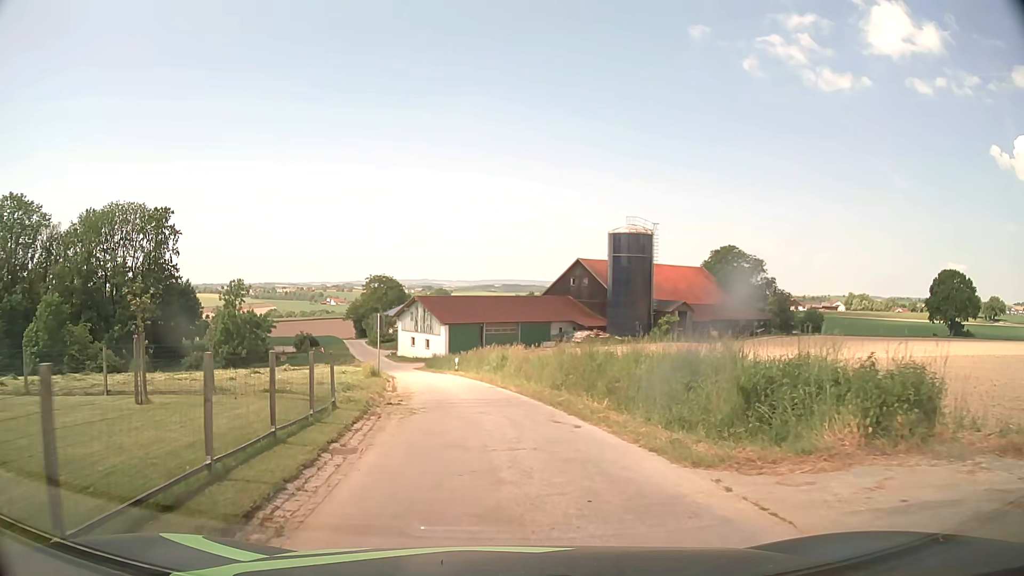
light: Day
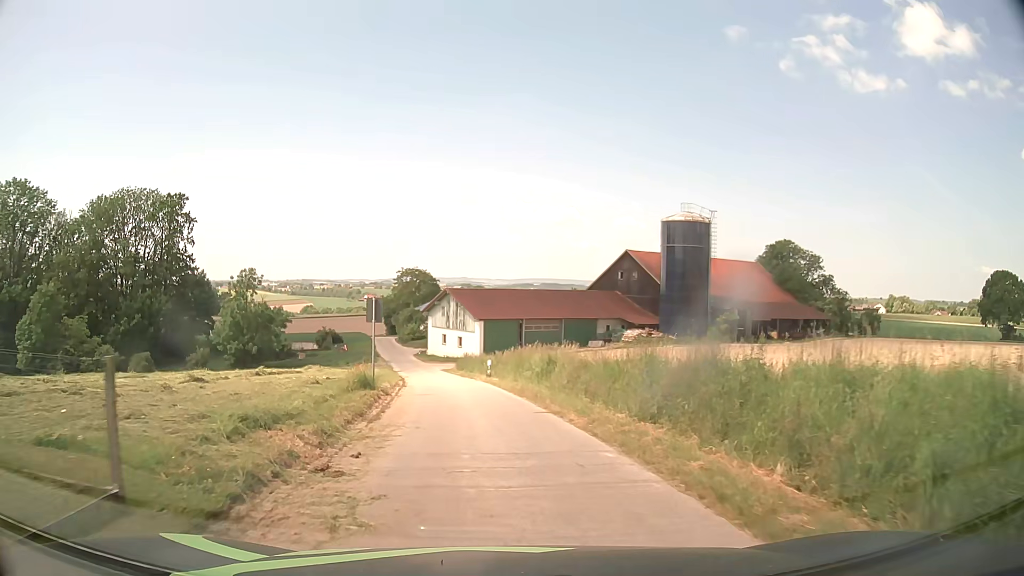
(-0.3, +9.2) m; -3°
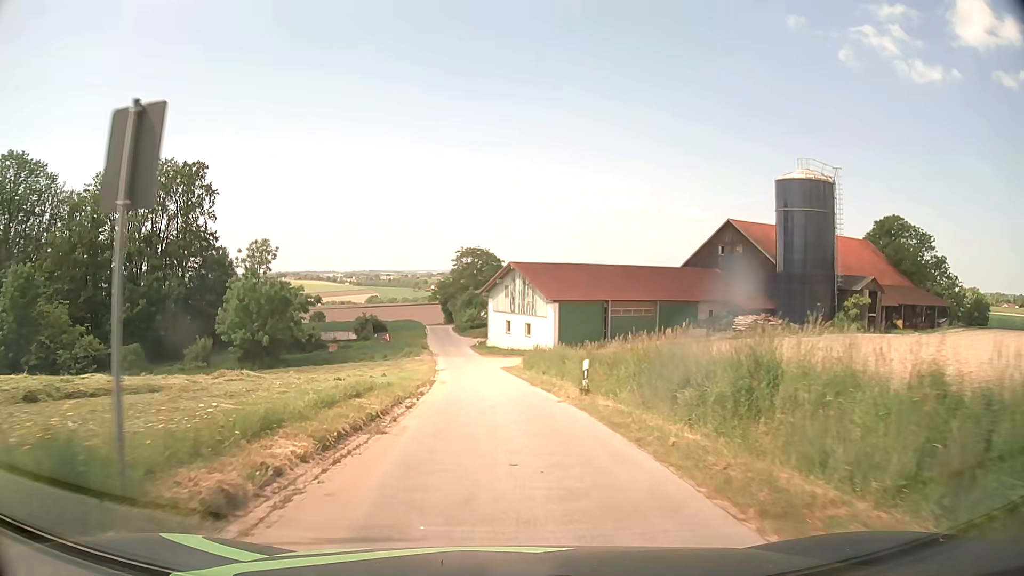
(-0.9, +16.9) m; -6°
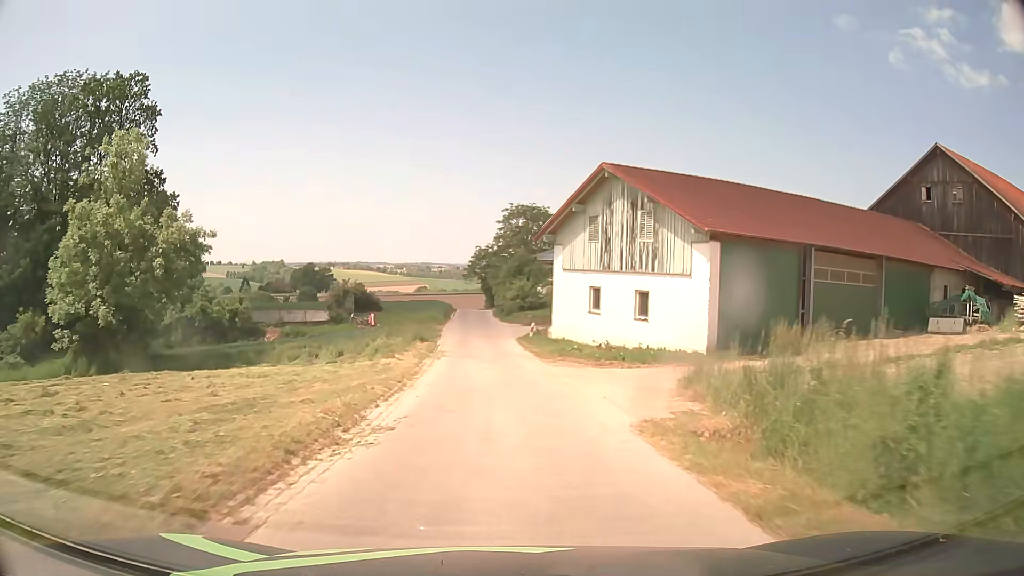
(-1.4, +32.7) m; -5°
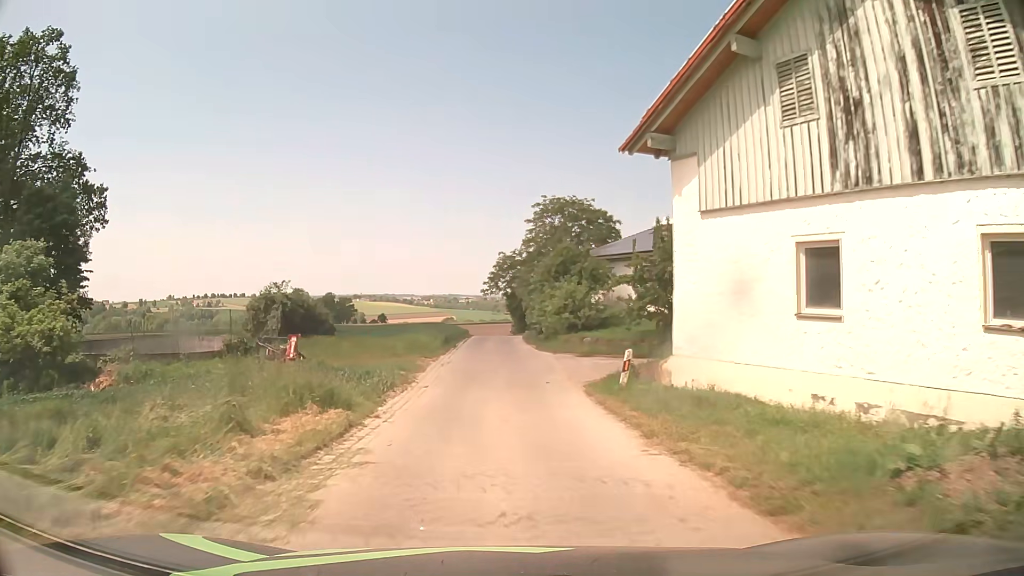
(-0.4, +20.9) m; -2°
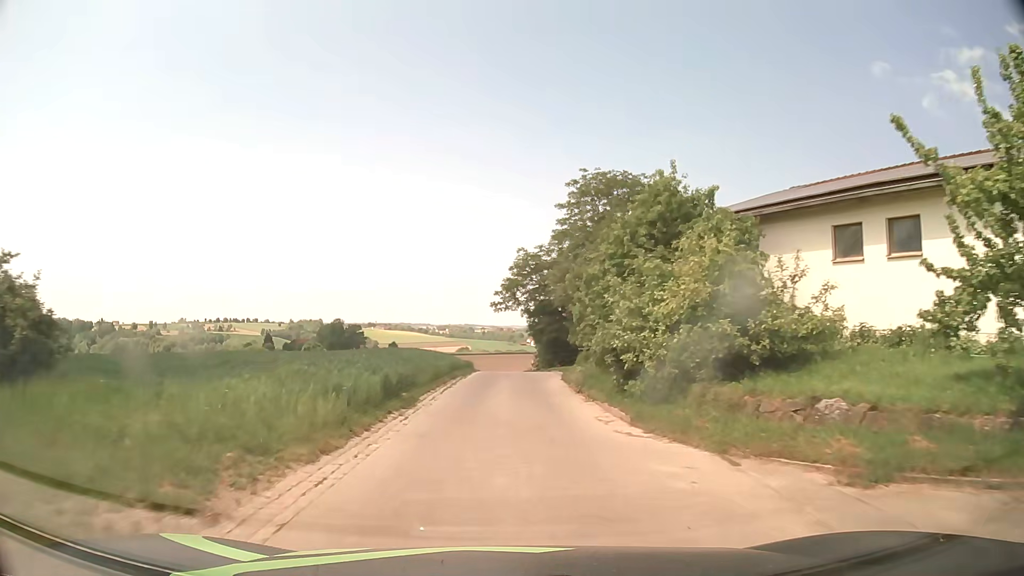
(-0.3, +20.8) m; -2°
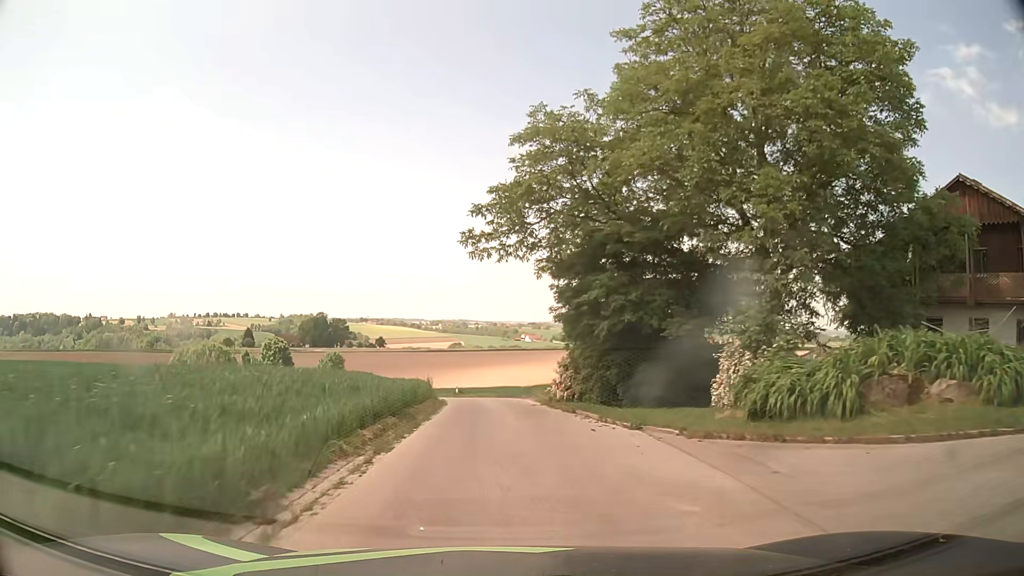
(0.0, +27.1) m; +1°
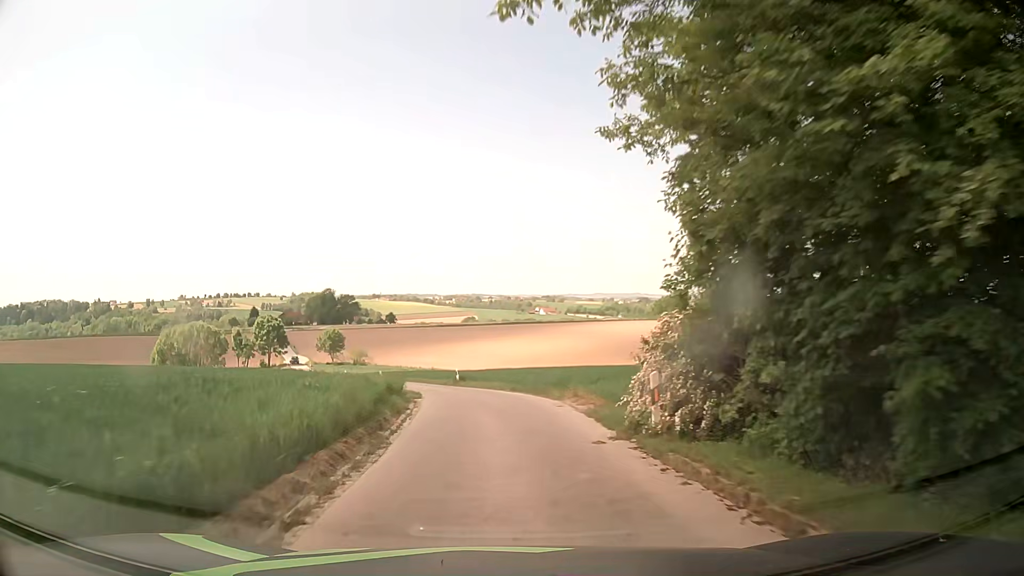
(-0.1, +13.7) m; -1°
(0, +10) (-1, +20) (-2, +30) (-5, +40) (-8, +49) (-11, +58) (-15, +68) (-19, +77) (-22, +86) (-26, +96) m
